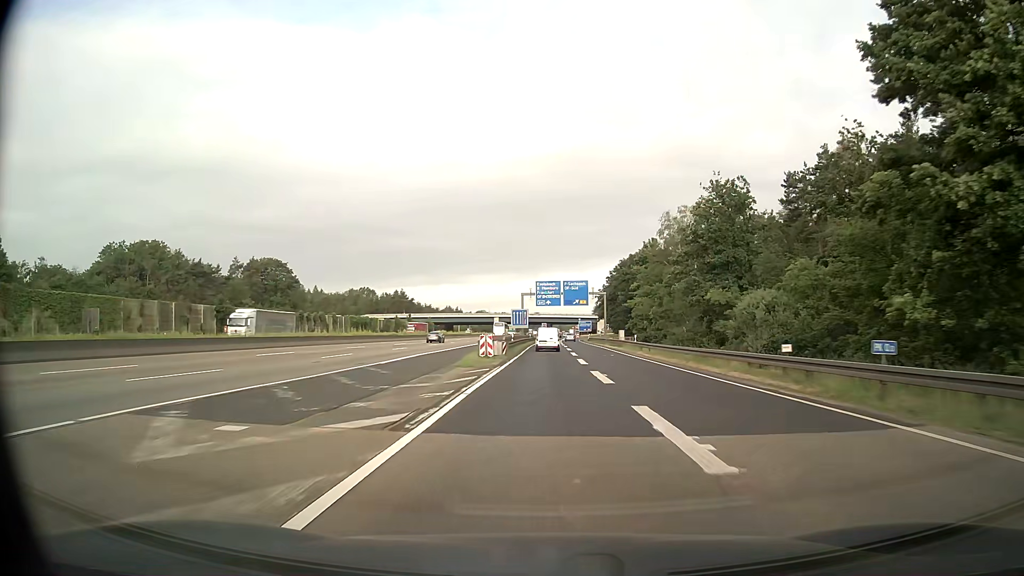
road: motorway_link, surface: asphalt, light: Day
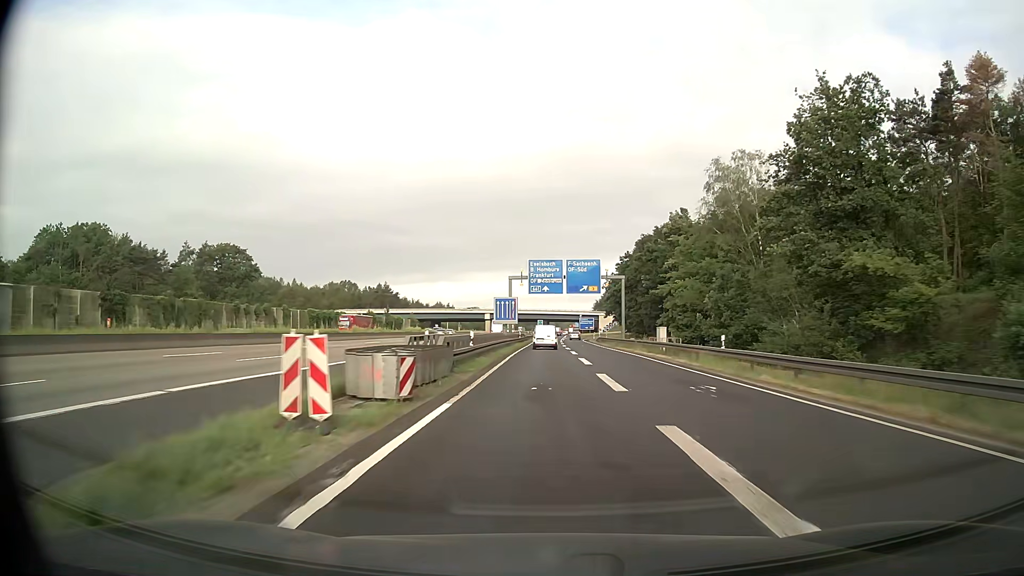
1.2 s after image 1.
(+0.1, +27.0) m; 0°
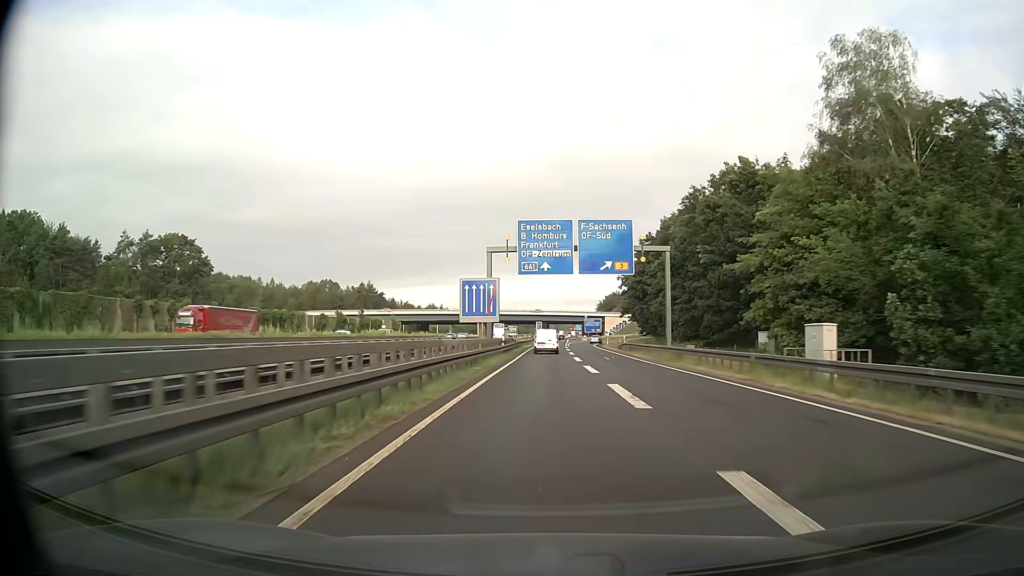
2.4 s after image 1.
(0.0, +27.3) m; 0°
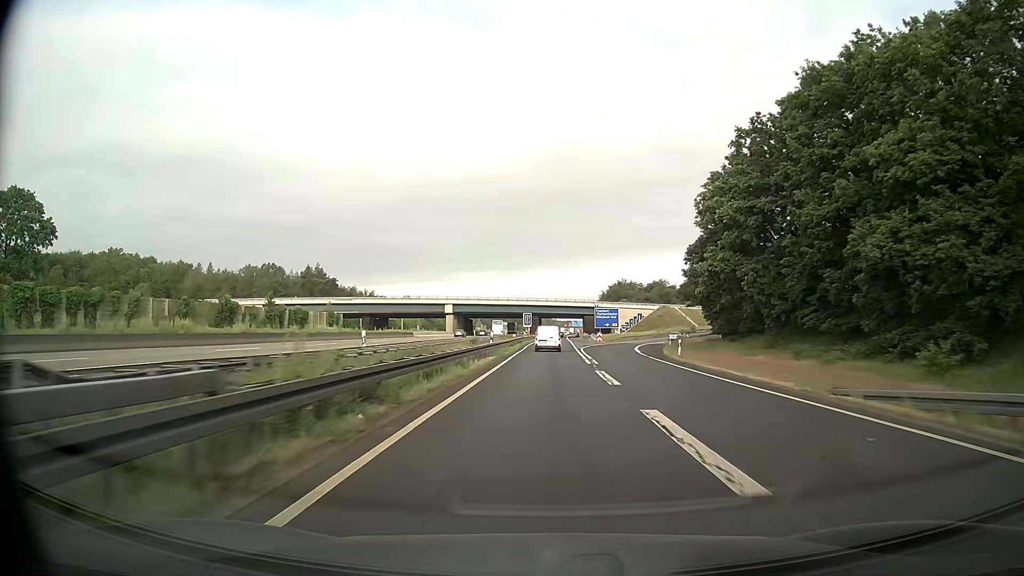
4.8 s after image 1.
(+0.3, +54.7) m; +1°
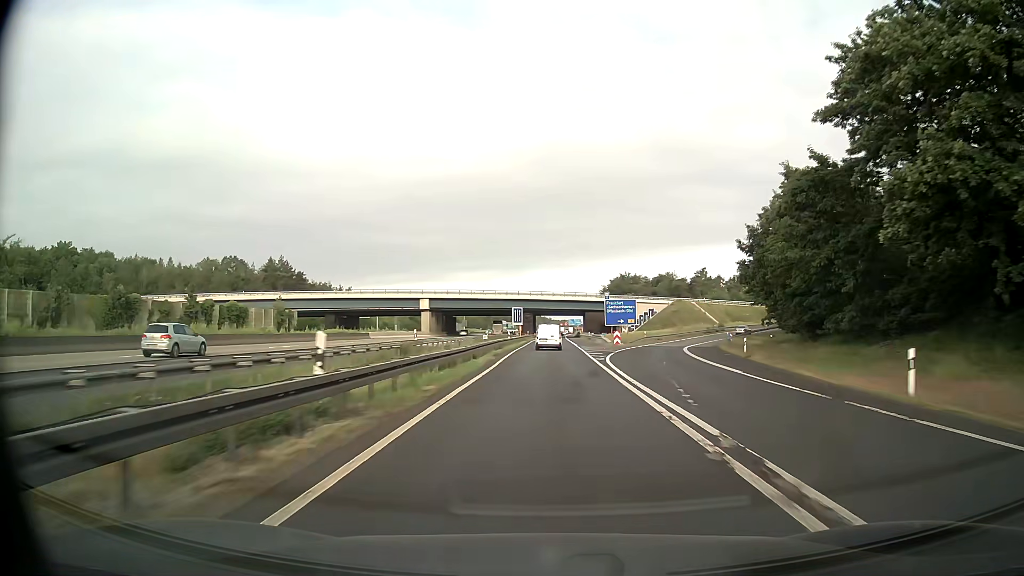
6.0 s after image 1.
(+0.1, +26.9) m; +1°
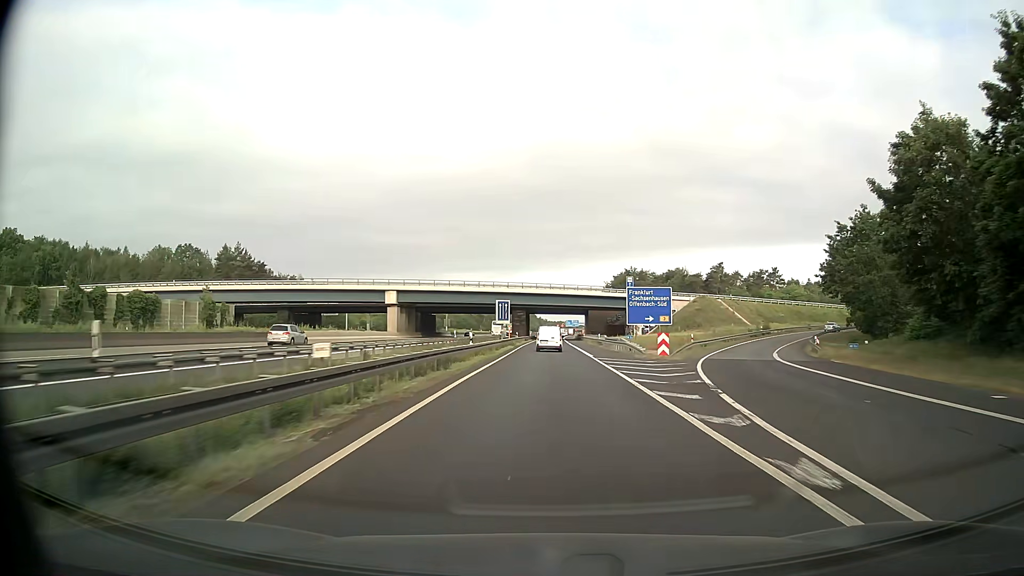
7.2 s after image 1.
(0.0, +26.6) m; 0°
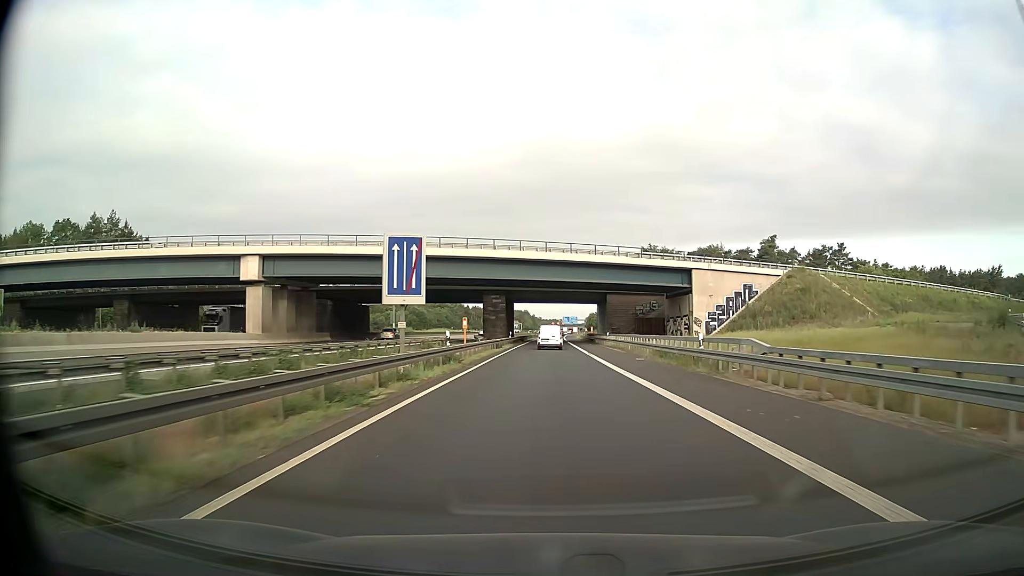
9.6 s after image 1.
(+0.2, +52.6) m; 0°
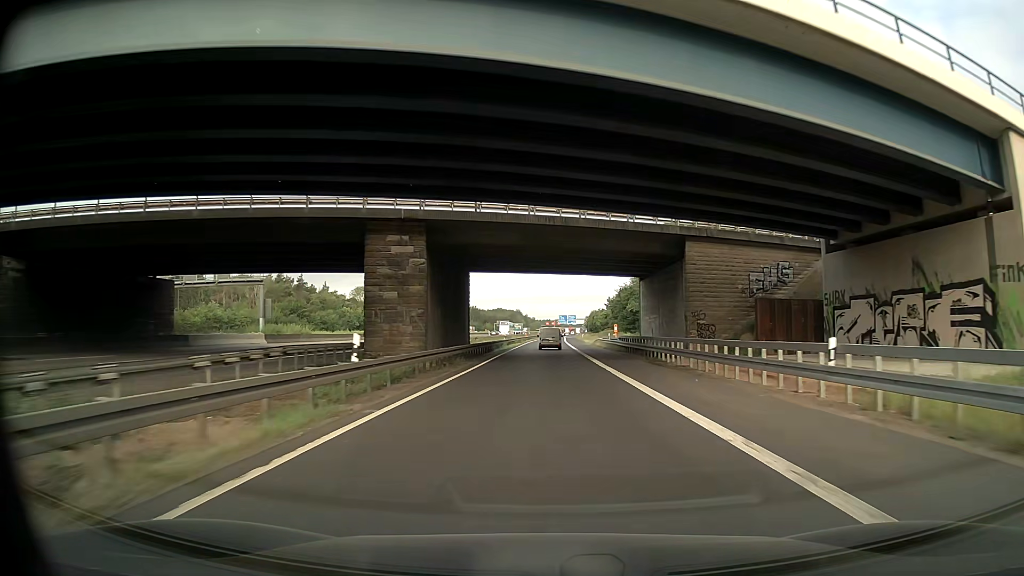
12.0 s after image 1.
(+0.3, +52.4) m; +1°
(0, +10) (0, +20) (0, +30) (+1, +40) (+1, +50) (+1, +60) (+1, +70) (+1, +80) (+2, +90) (+2, +100) m
